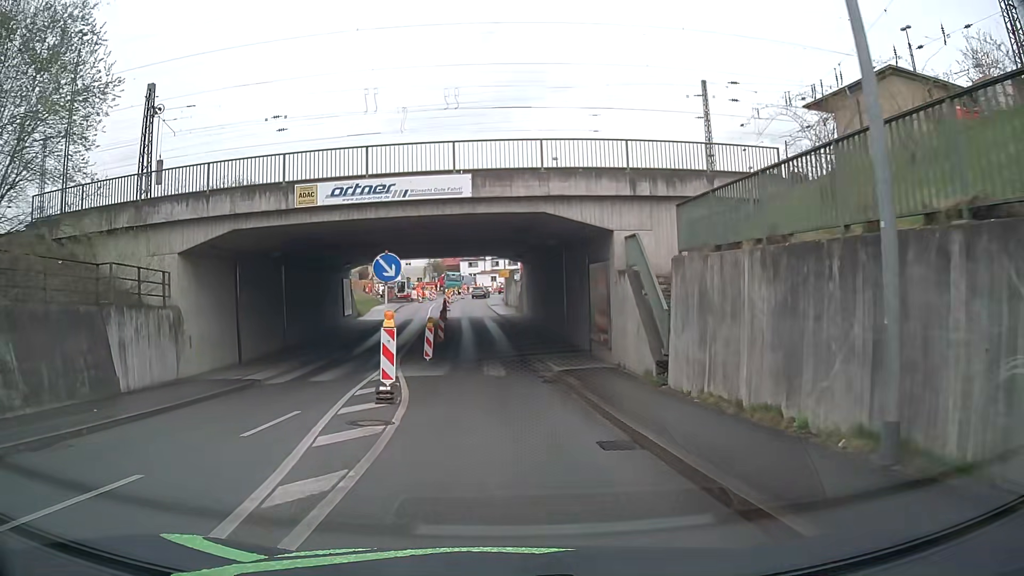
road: tertiary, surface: asphalt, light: Day
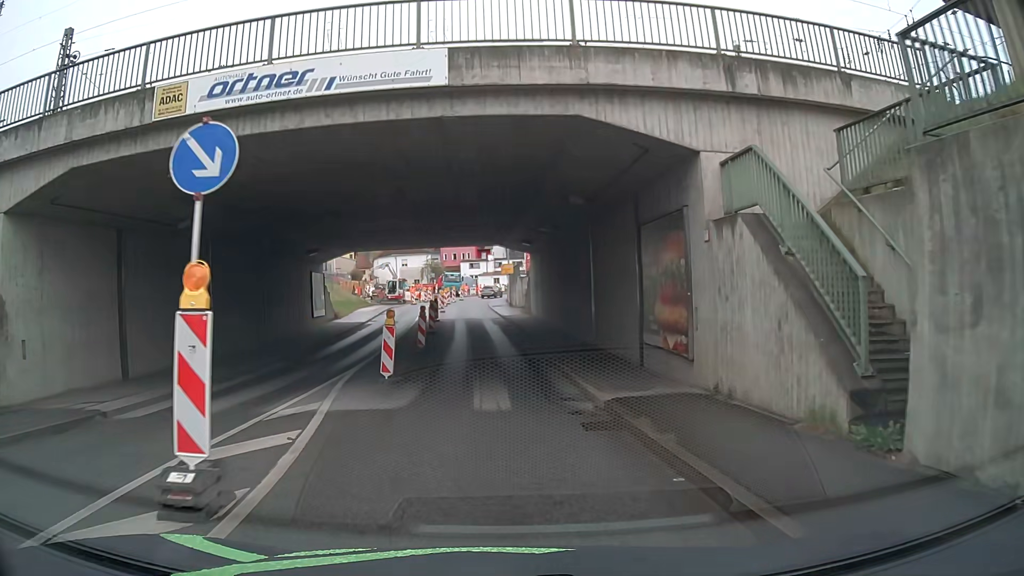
(0.0, +8.9) m; -1°
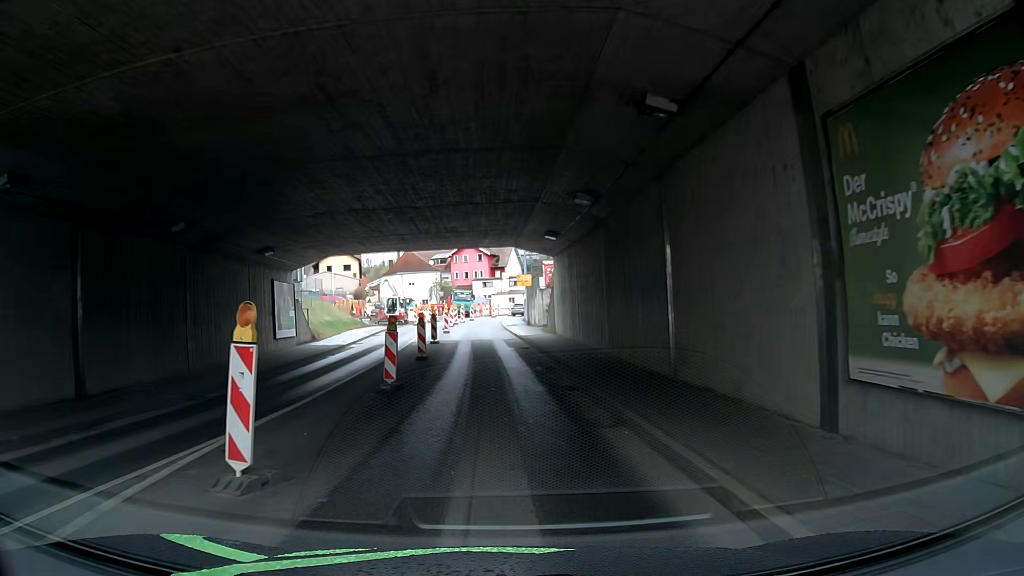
(0.0, +9.1) m; -2°
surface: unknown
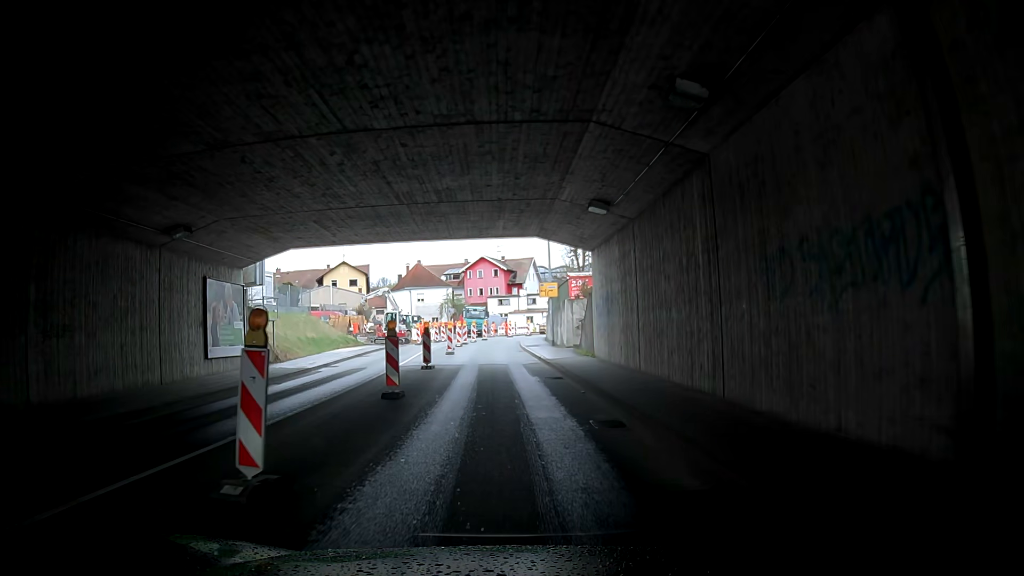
(+0.1, +9.1) m; -1°
